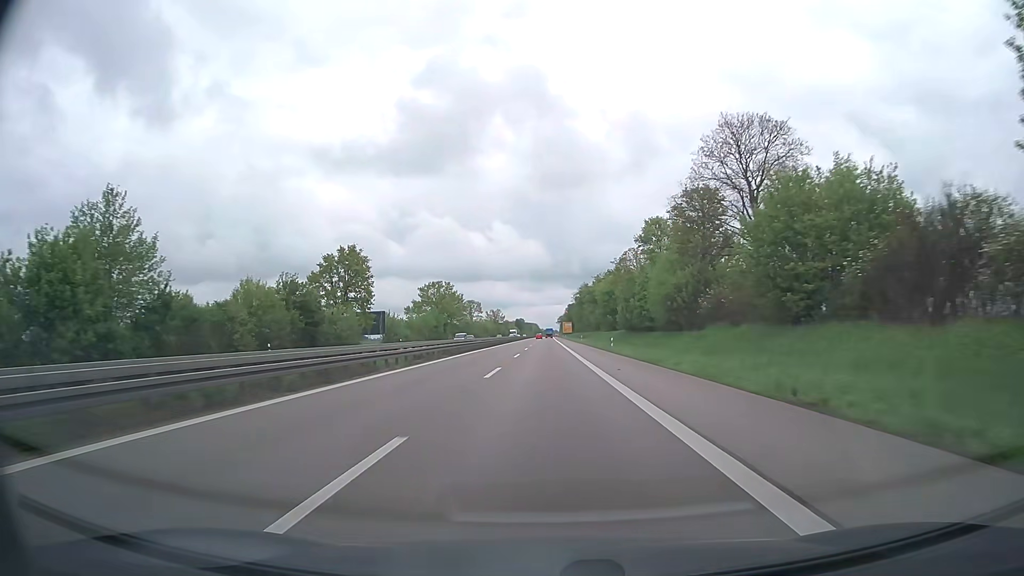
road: trunk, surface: asphalt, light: Day
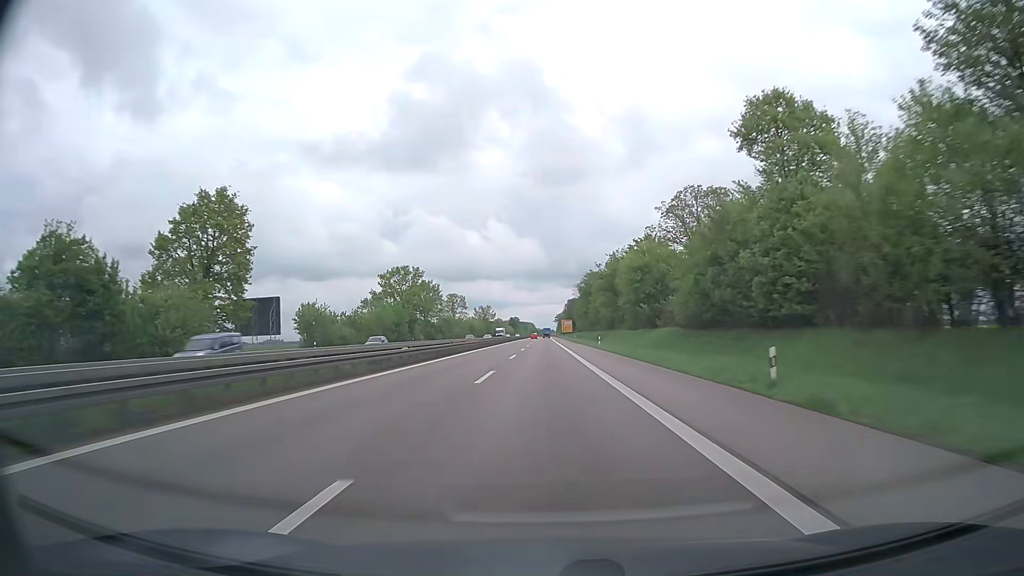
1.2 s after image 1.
(+0.2, +38.7) m; 0°
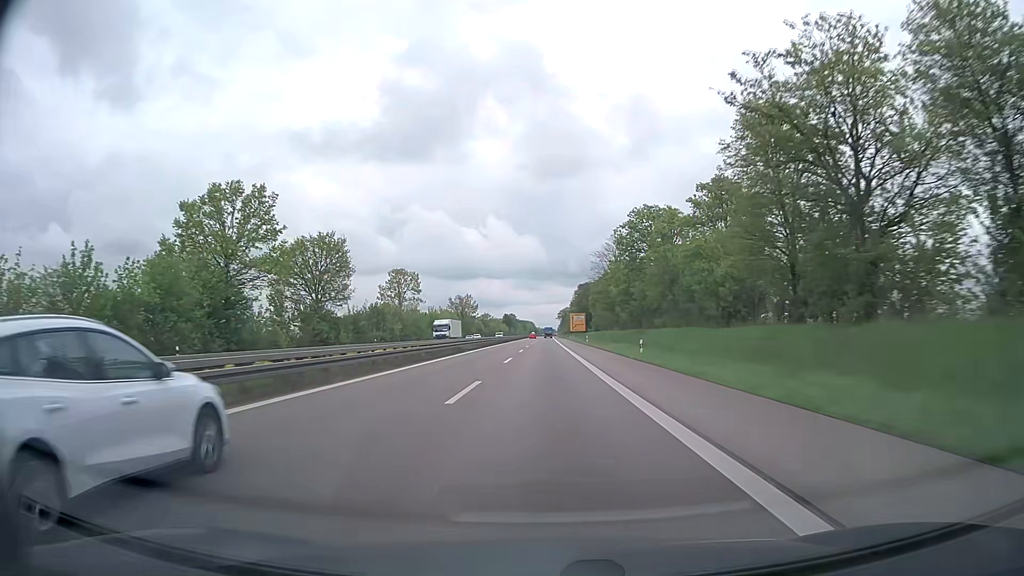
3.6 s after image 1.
(0.0, +77.4) m; 0°
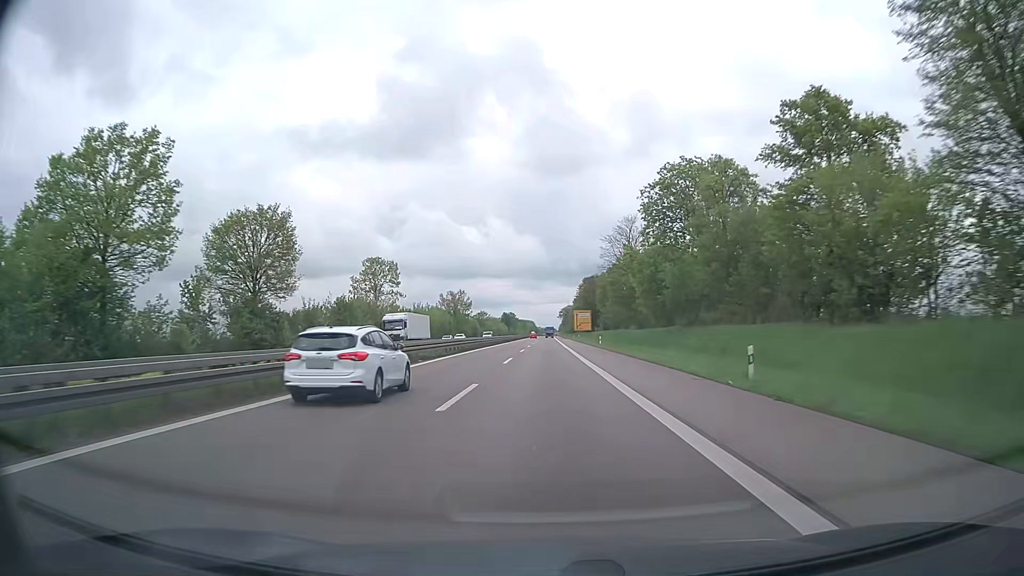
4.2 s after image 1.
(0.0, +19.4) m; 0°
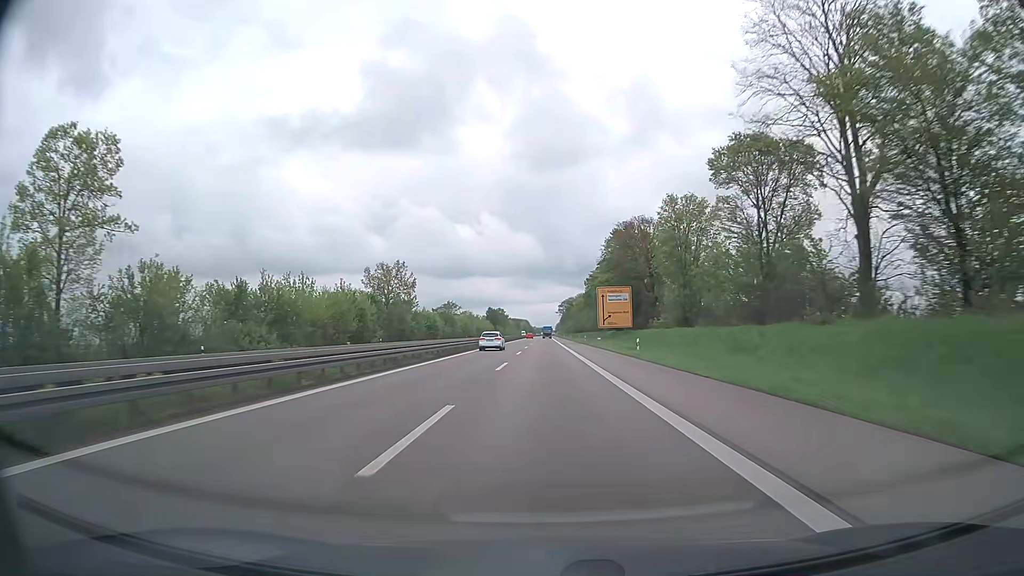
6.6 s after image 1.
(+0.1, +77.5) m; 0°
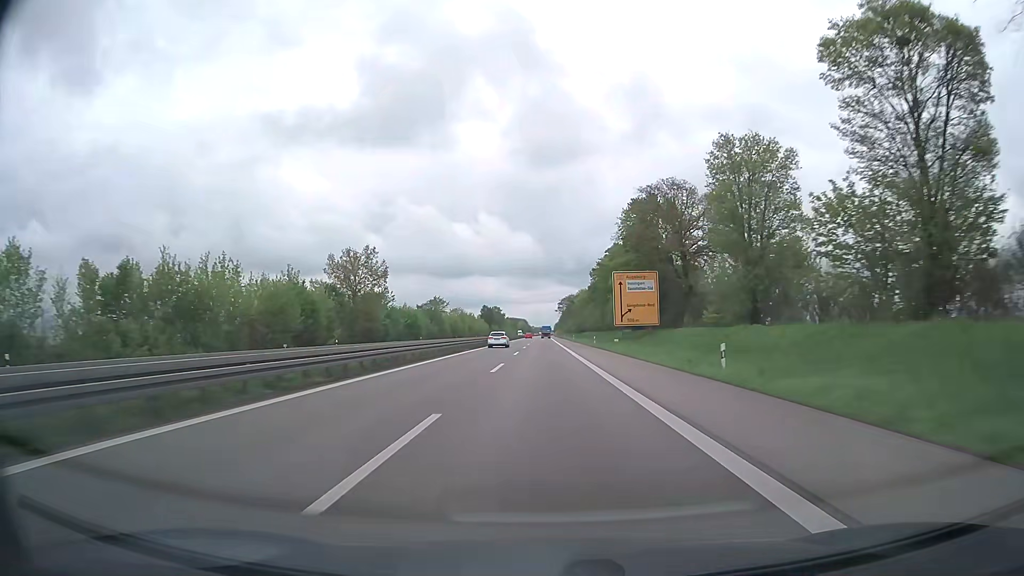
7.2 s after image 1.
(0.0, +19.4) m; 0°
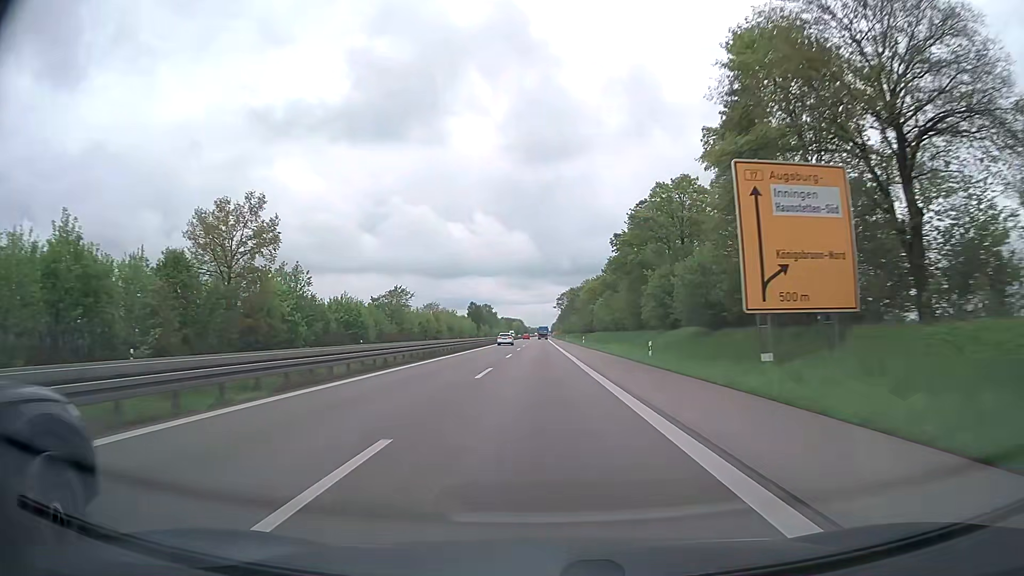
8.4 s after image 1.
(+0.1, +38.8) m; 0°
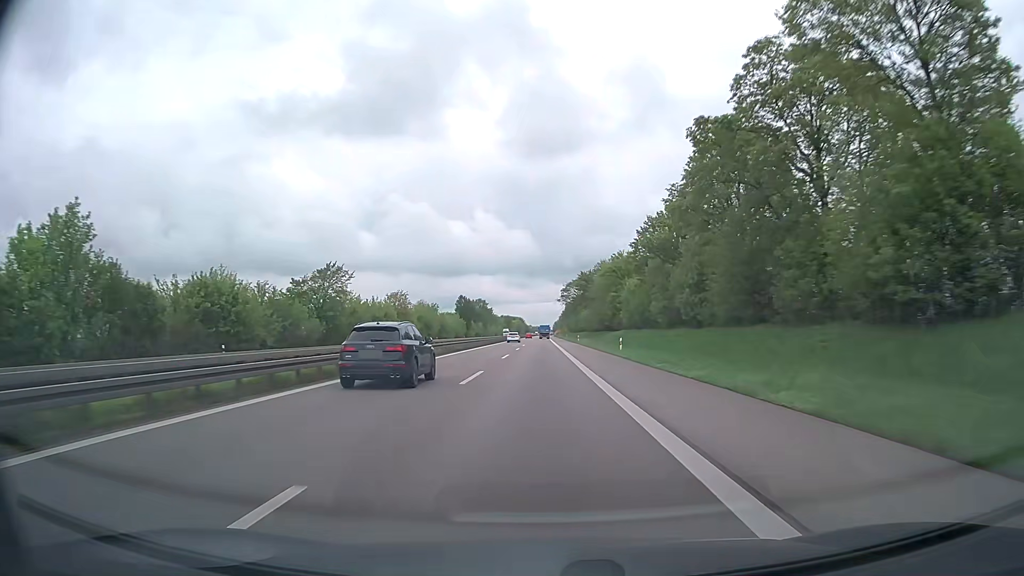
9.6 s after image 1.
(0.0, +38.8) m; 0°
(0, +10) (0, +20) (0, +30) (0, +40) (0, +50) (0, +60) (0, +70) (0, +80) (0, +90) (0, +100) m
